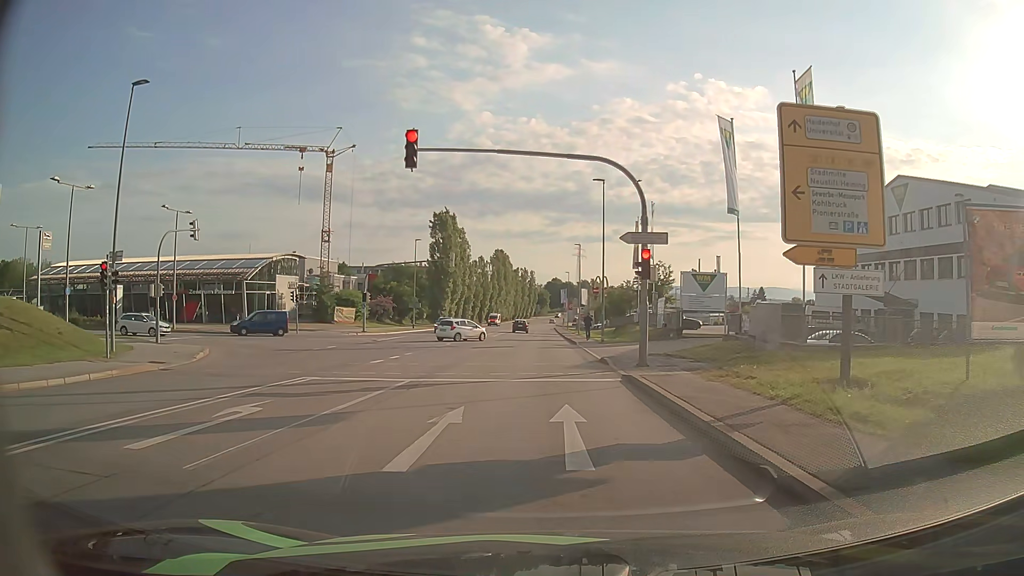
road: secondary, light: Day
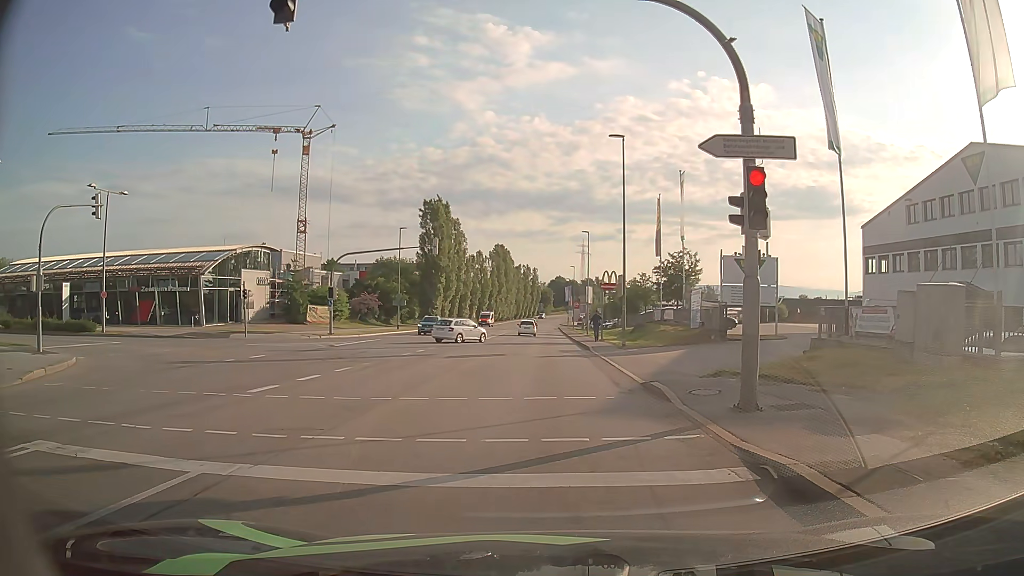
(0.0, +9.6) m; -2°
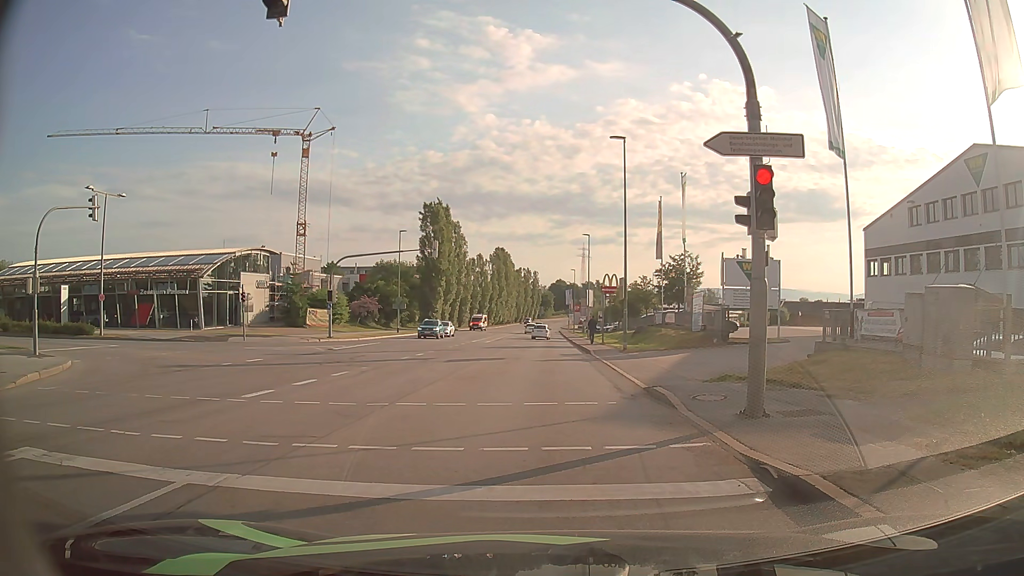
(0.0, +0.4) m; 0°
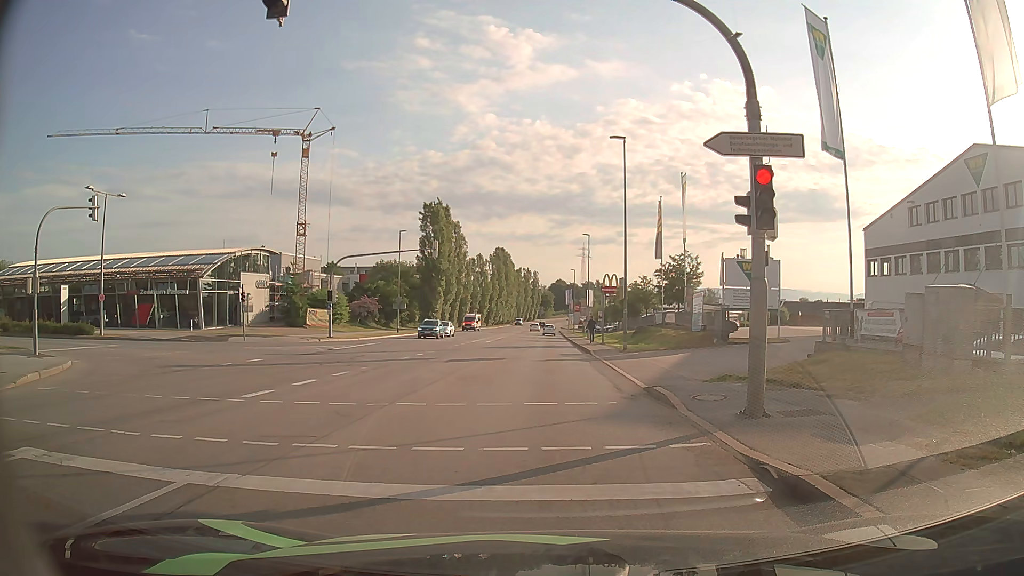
(0.0, 0.0) m; 0°
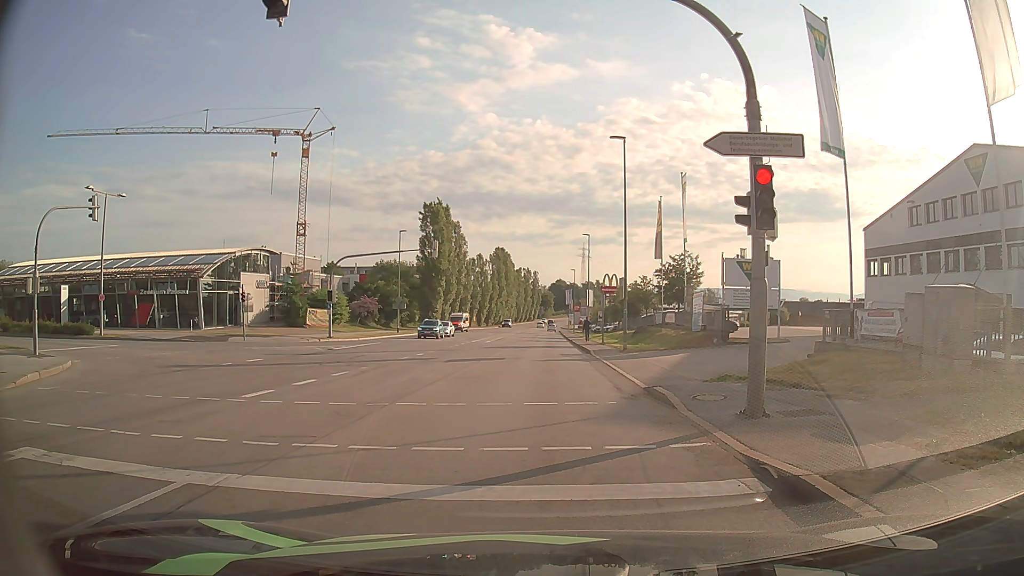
(0.0, 0.0) m; 0°
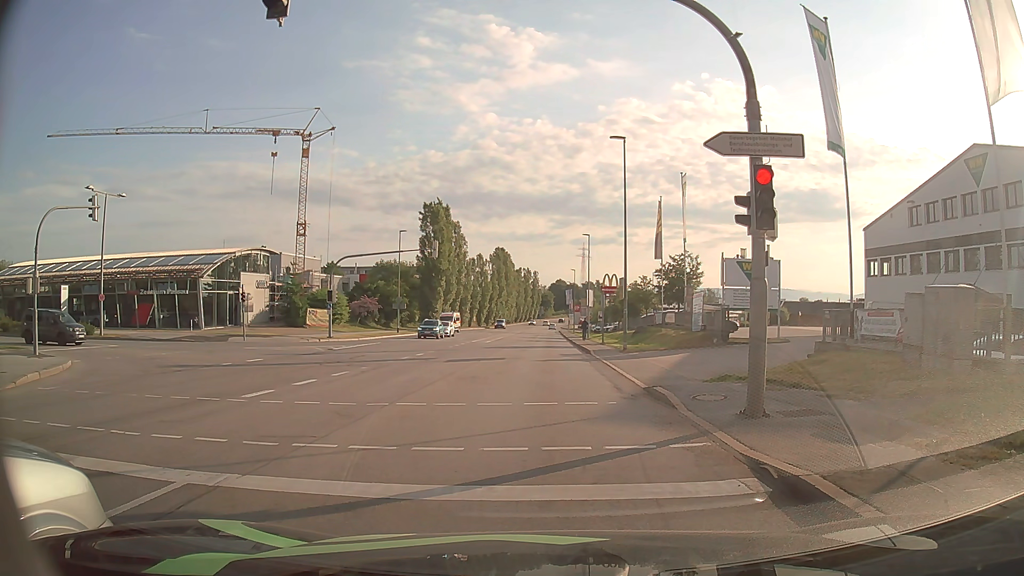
(0.0, 0.0) m; 0°
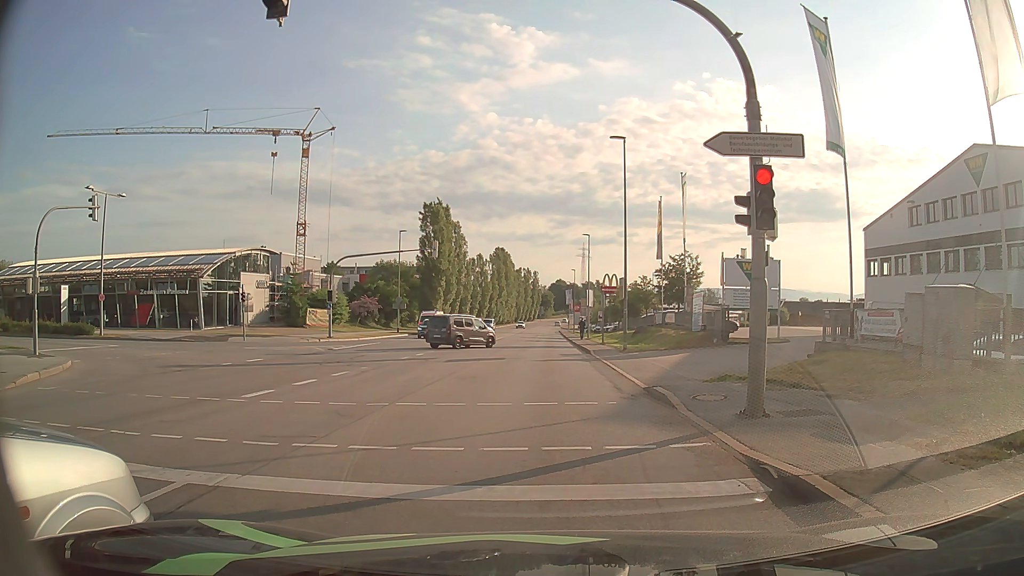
(0.0, 0.0) m; 0°
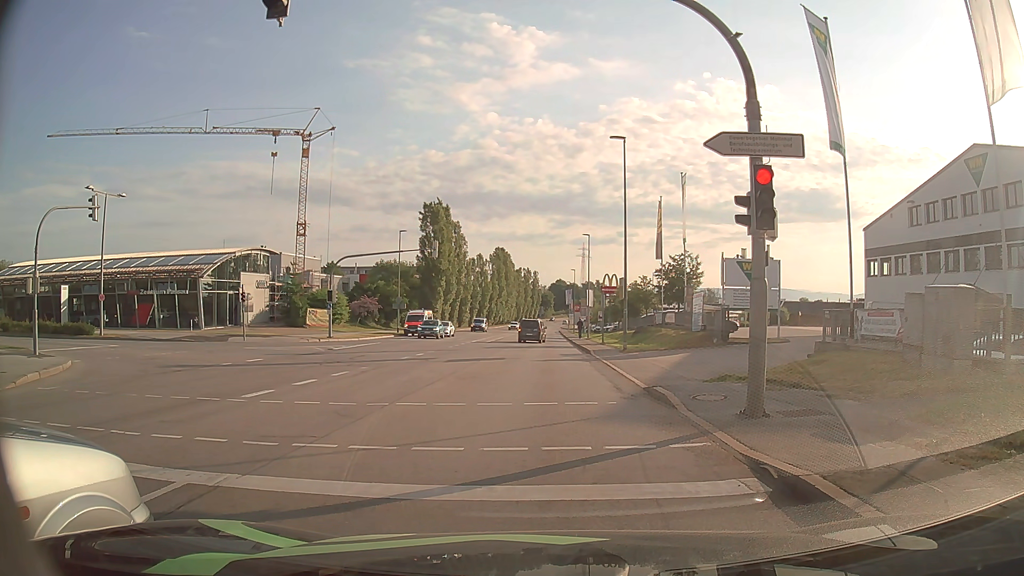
(0.0, 0.0) m; 0°
(0, +10) (+1, +20) (+1, +30) (+1, +40) (+2, +50) (+2, +60) (+2, +70) (+3, +80) (+3, +90) (+3, +100) m
